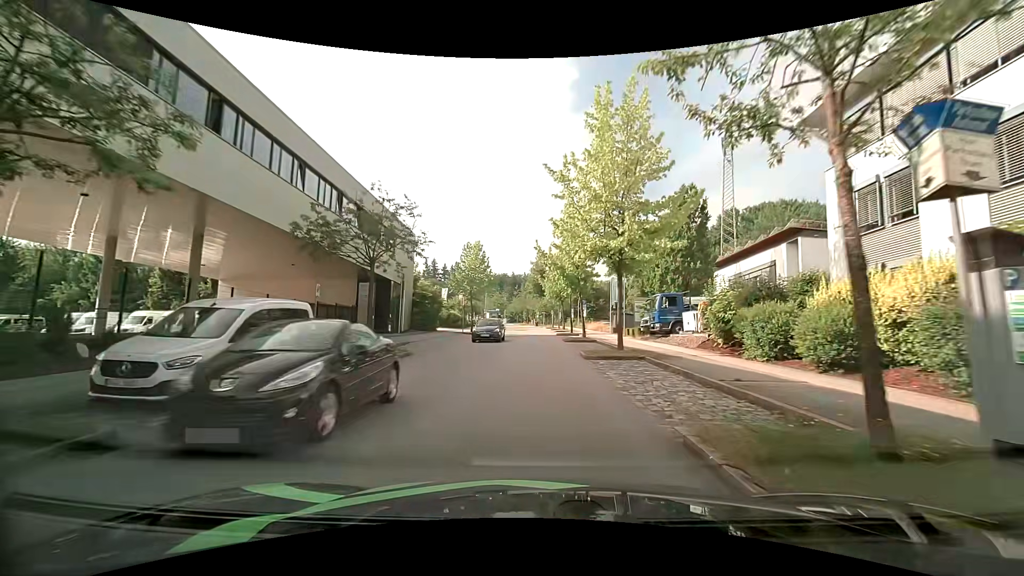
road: residential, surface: asphalt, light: Day
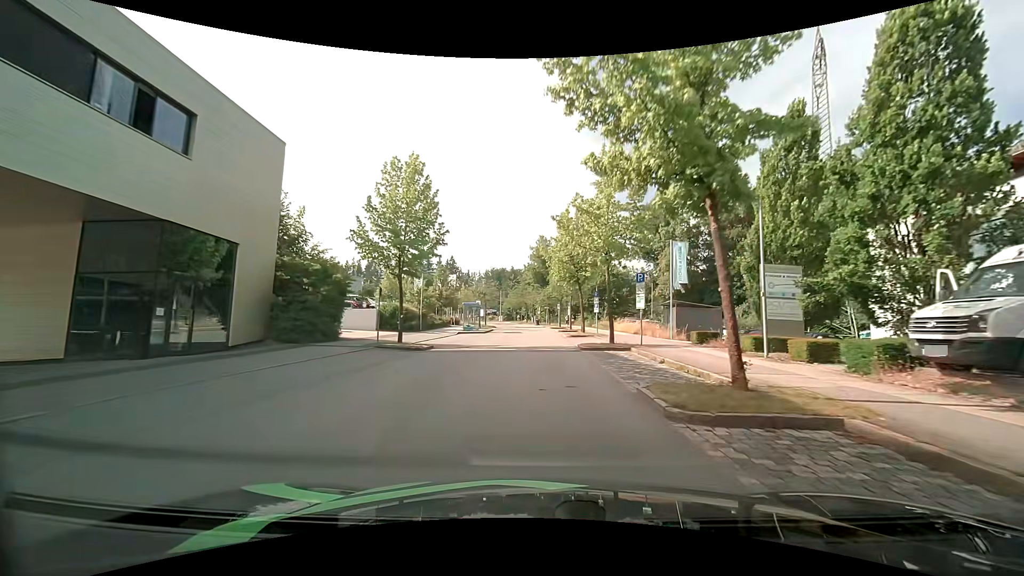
(0.0, +25.2) m; 0°
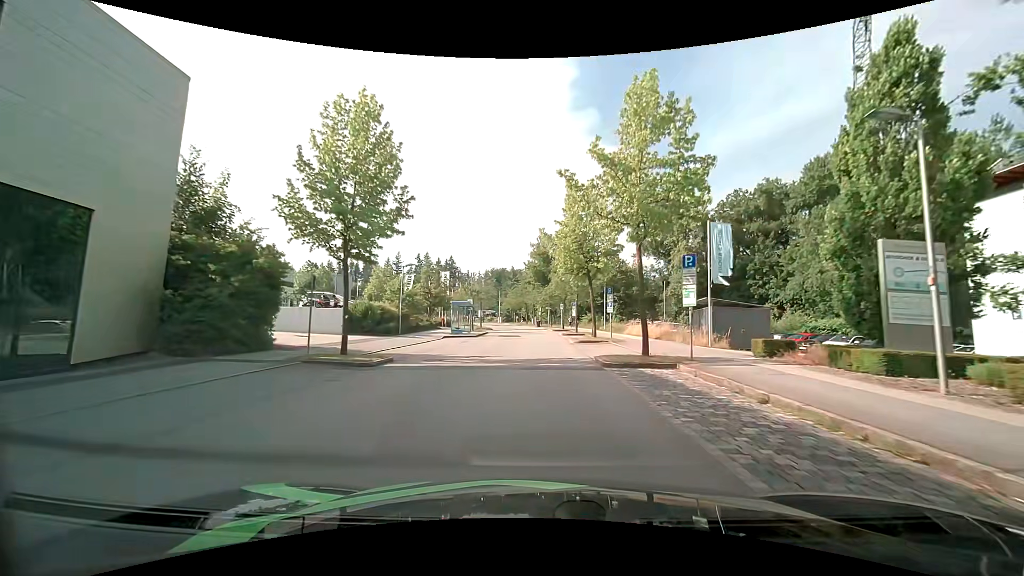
(0.0, +6.7) m; 0°
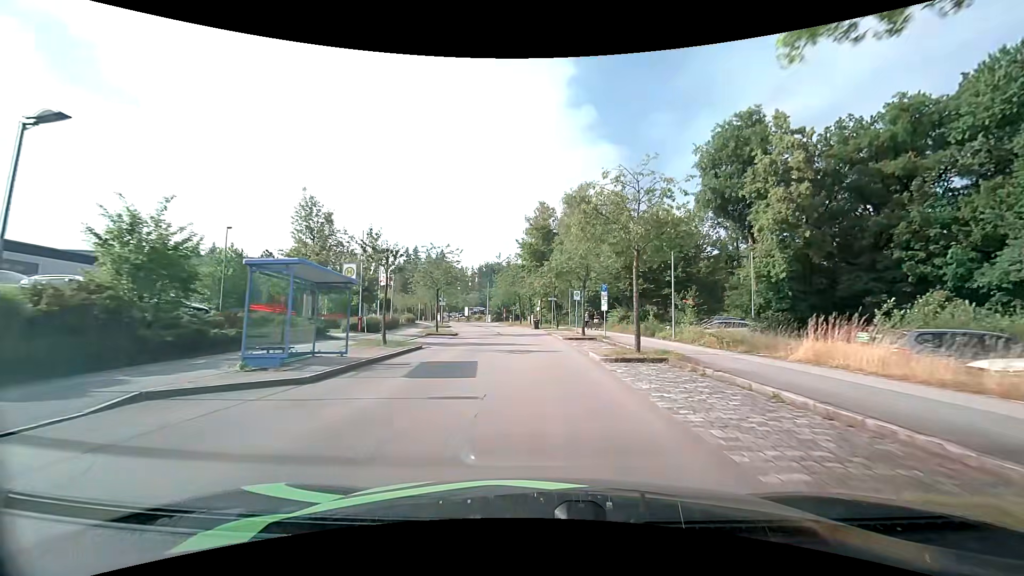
(+0.2, +27.2) m; 0°
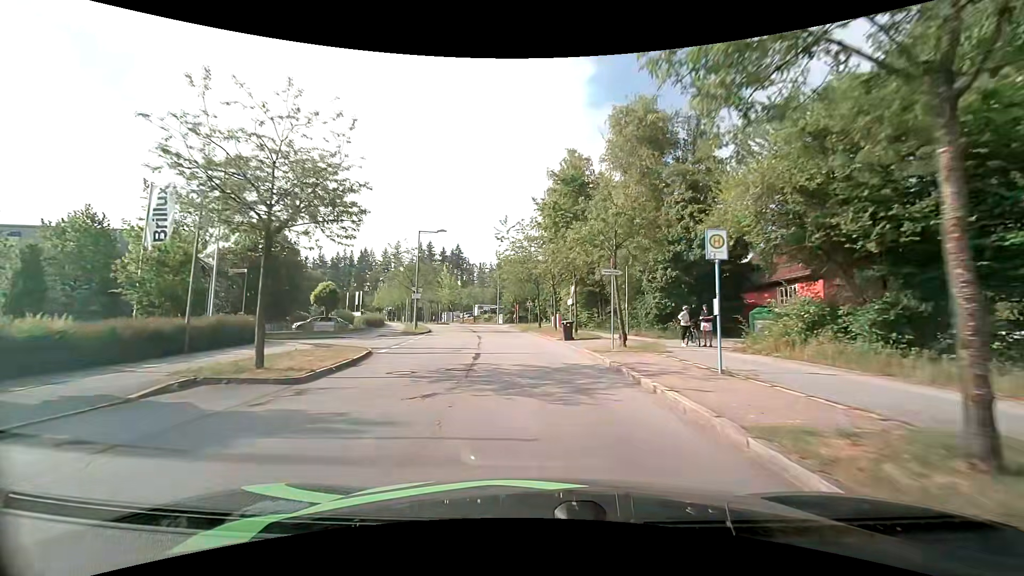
(-0.3, +25.8) m; -2°
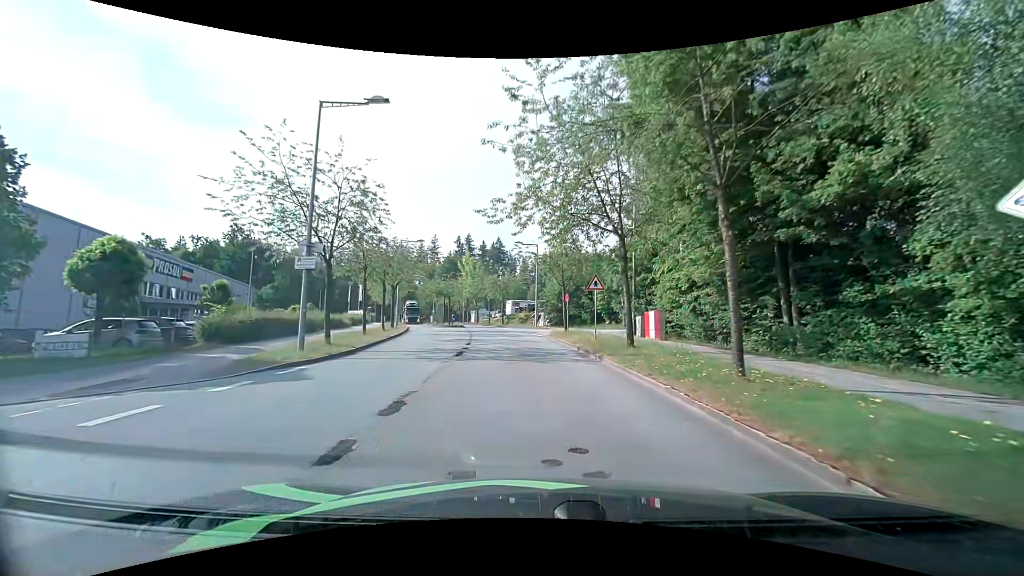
(-1.2, +27.8) m; -5°
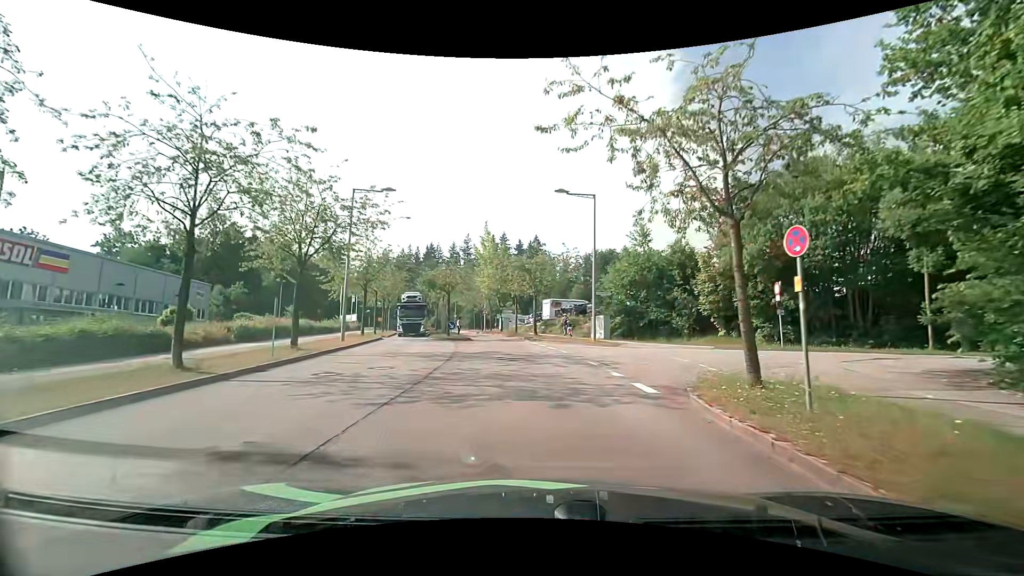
(-1.0, +23.3) m; -5°
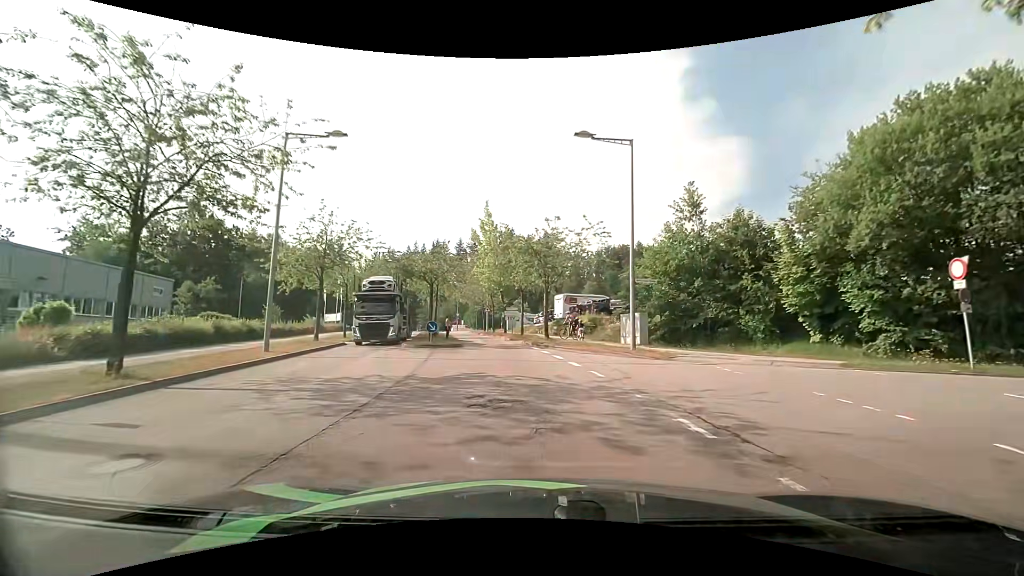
(-0.1, +9.2) m; -1°
(0, +10) (-1, +20) (-2, +30) (-5, +40) (-7, +49) (-9, +59) (-12, +69) (-10, +78) (-1, +83) (+8, +87) m
